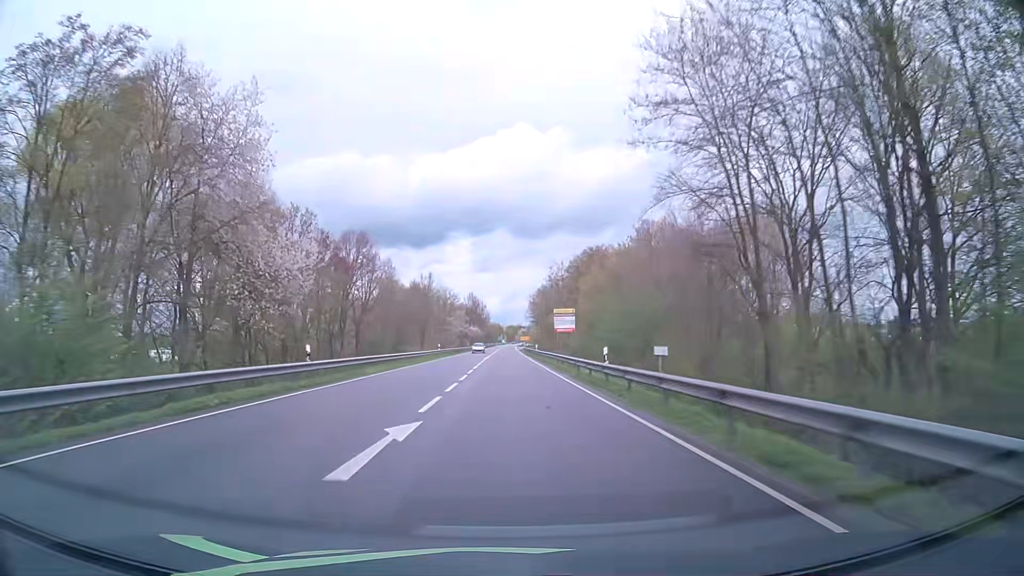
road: primary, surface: asphalt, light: Day
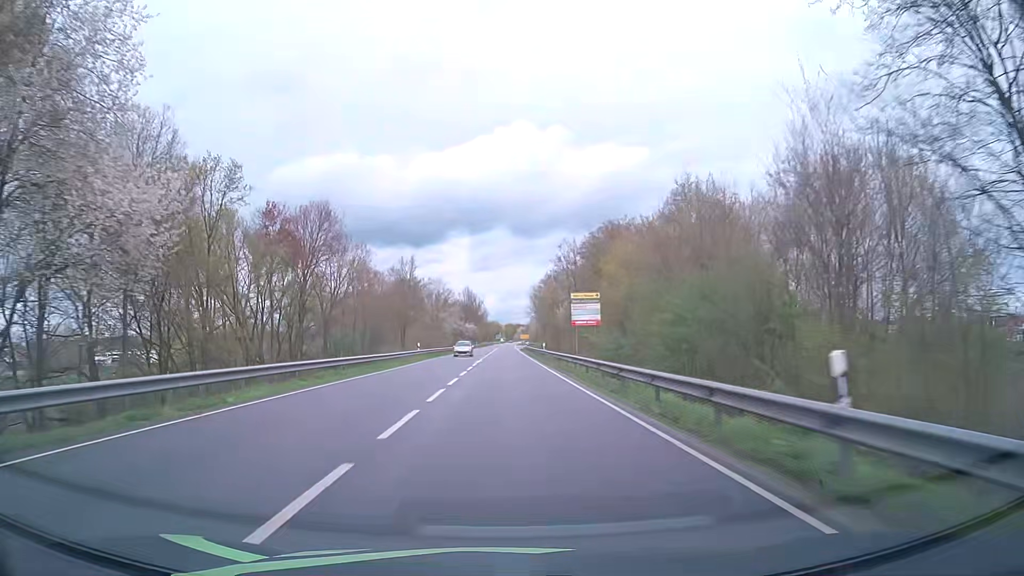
(0.0, +15.8) m; 0°
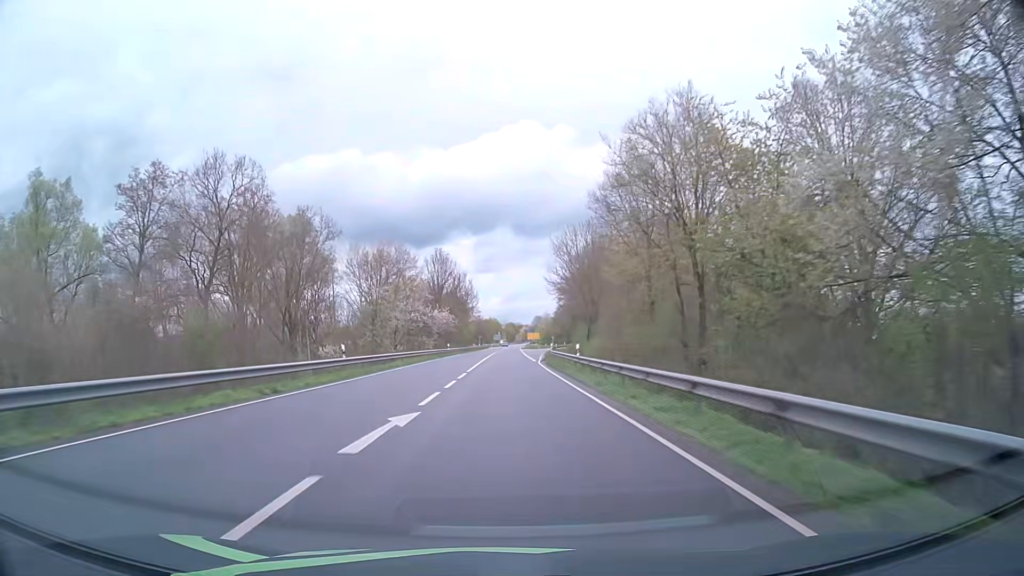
(-0.1, +78.9) m; 0°
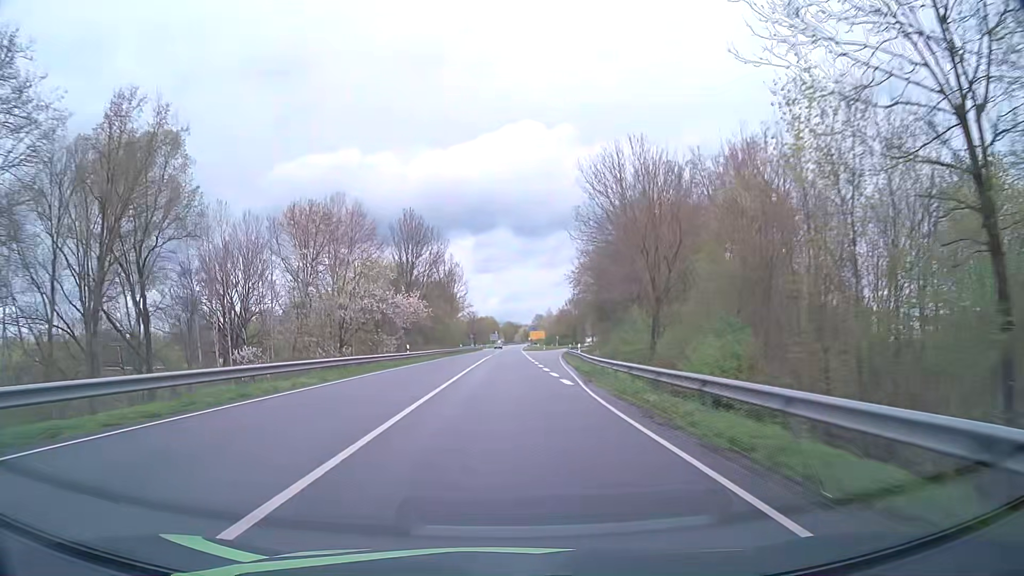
(+0.1, +31.6) m; 0°
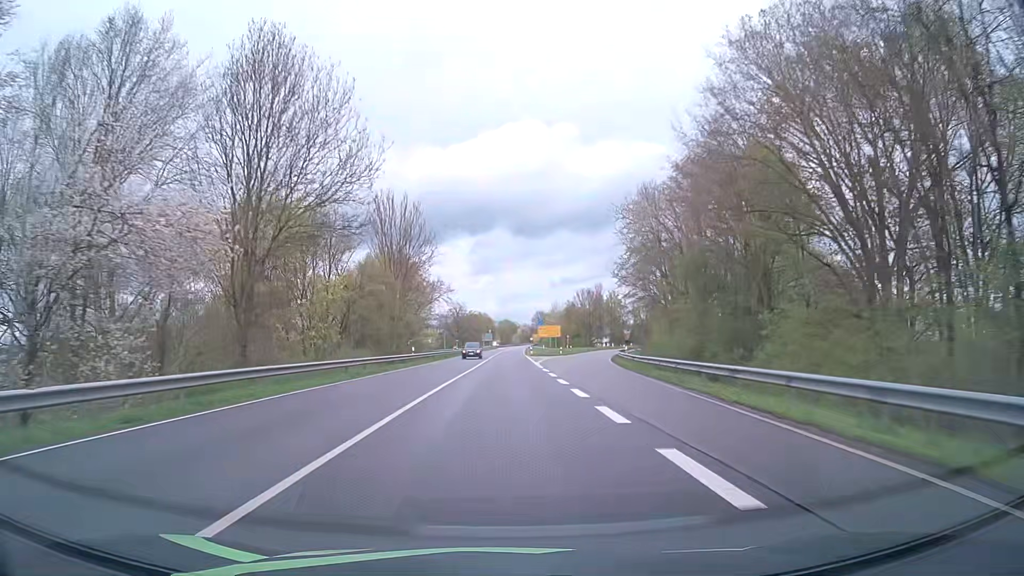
(0.0, +47.4) m; 0°
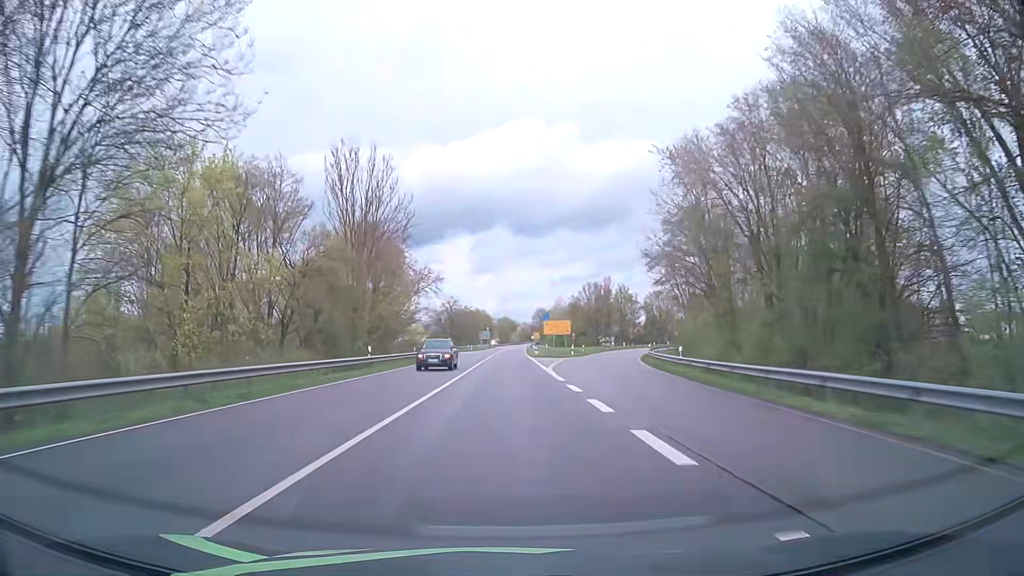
(0.0, +15.8) m; 0°
